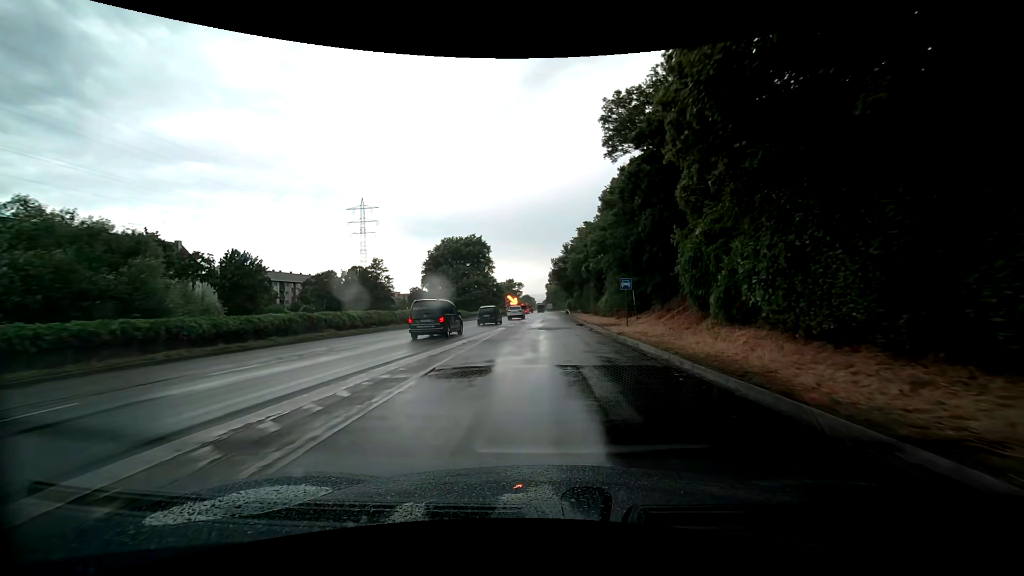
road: trunk_link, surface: asphalt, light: Day
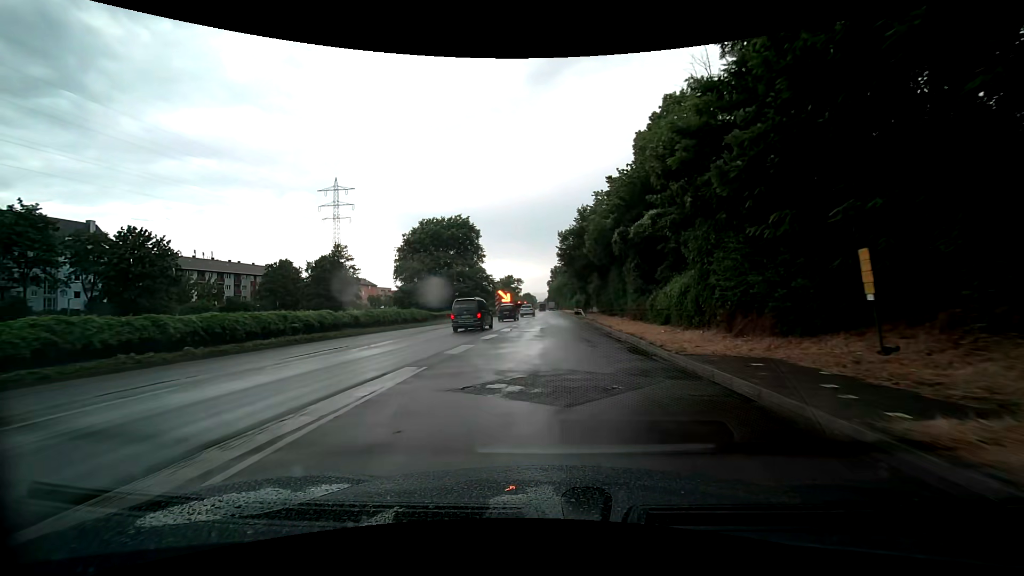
(-0.1, +23.3) m; 0°
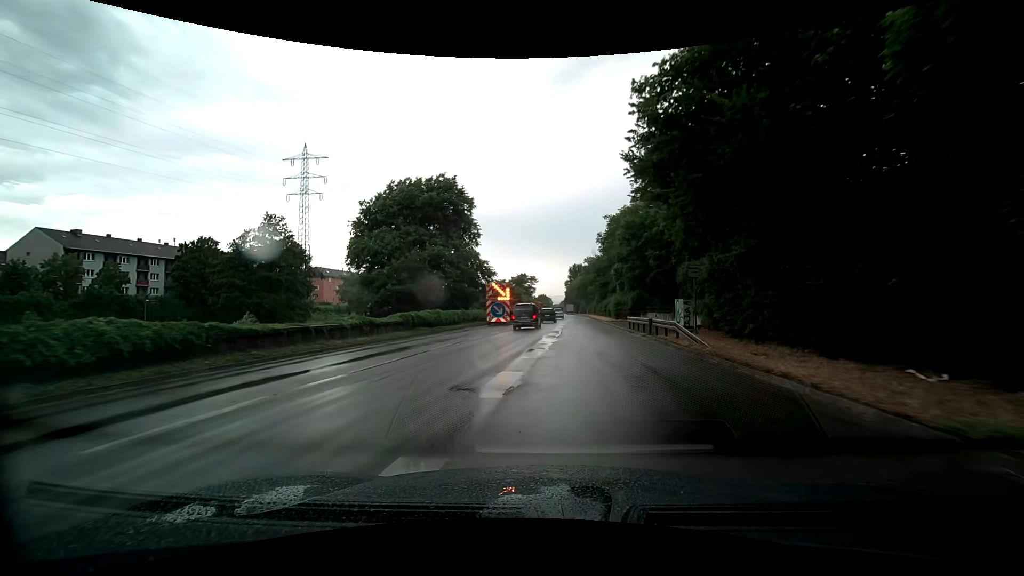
(-0.6, +30.8) m; -2°
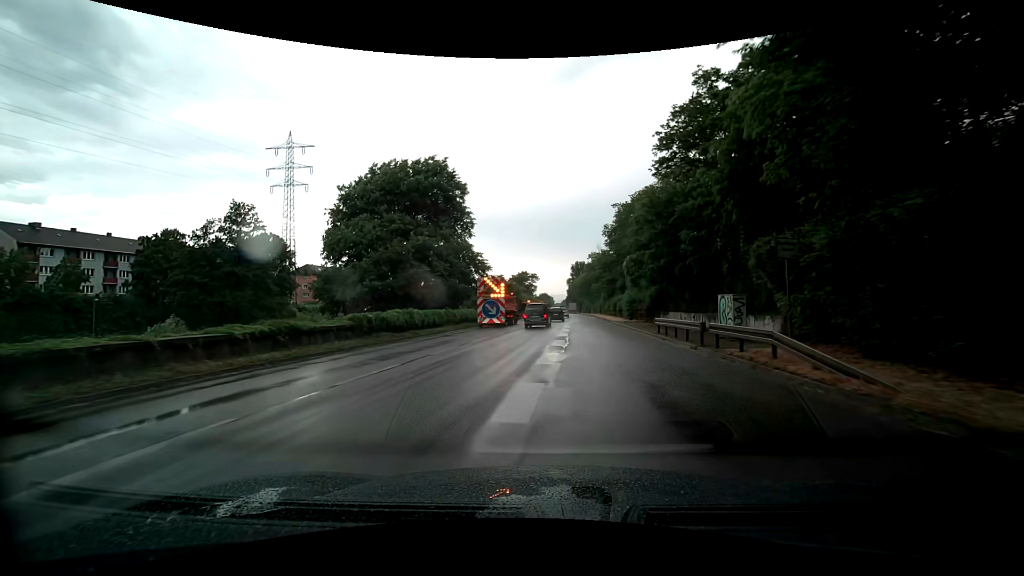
(0.0, +7.7) m; 0°
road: trunk
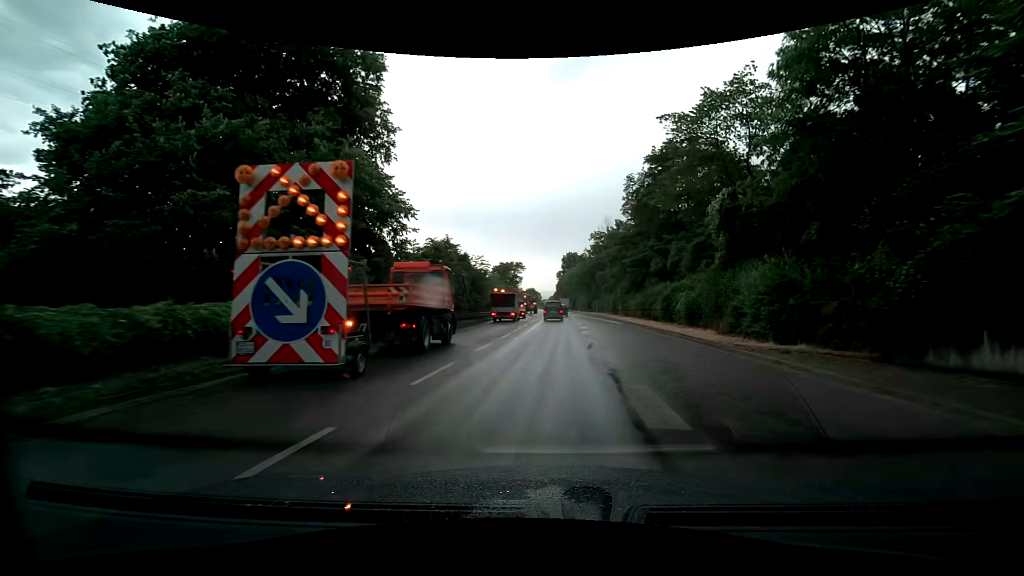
(0.0, +30.9) m; +1°
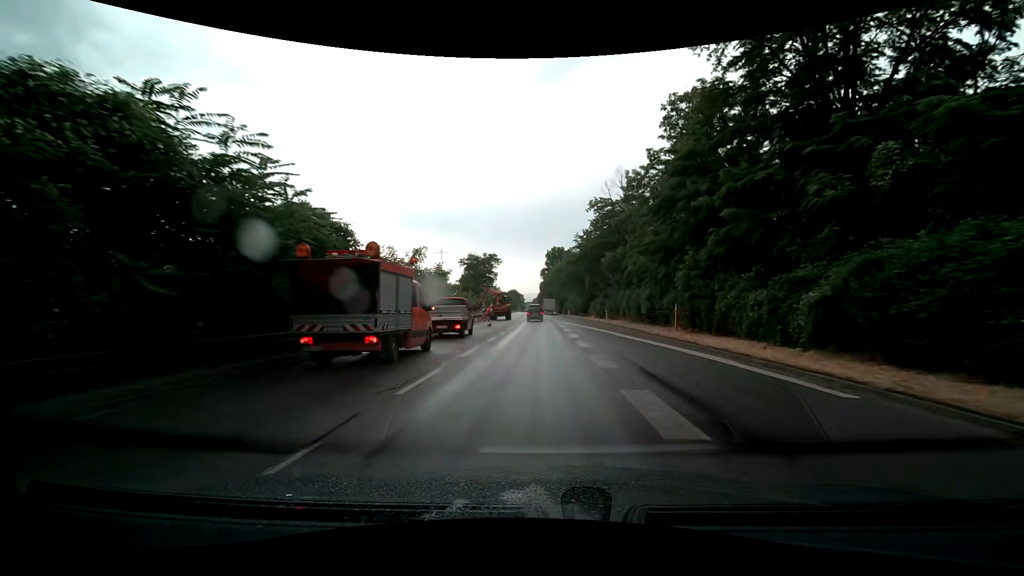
(+0.9, +30.7) m; +2°
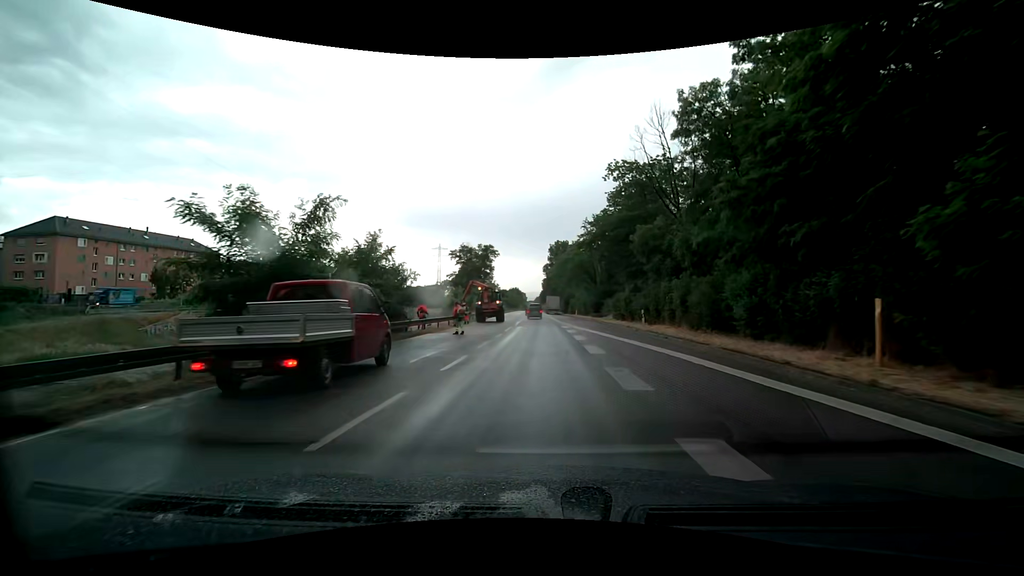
(-0.1, +15.2) m; 0°
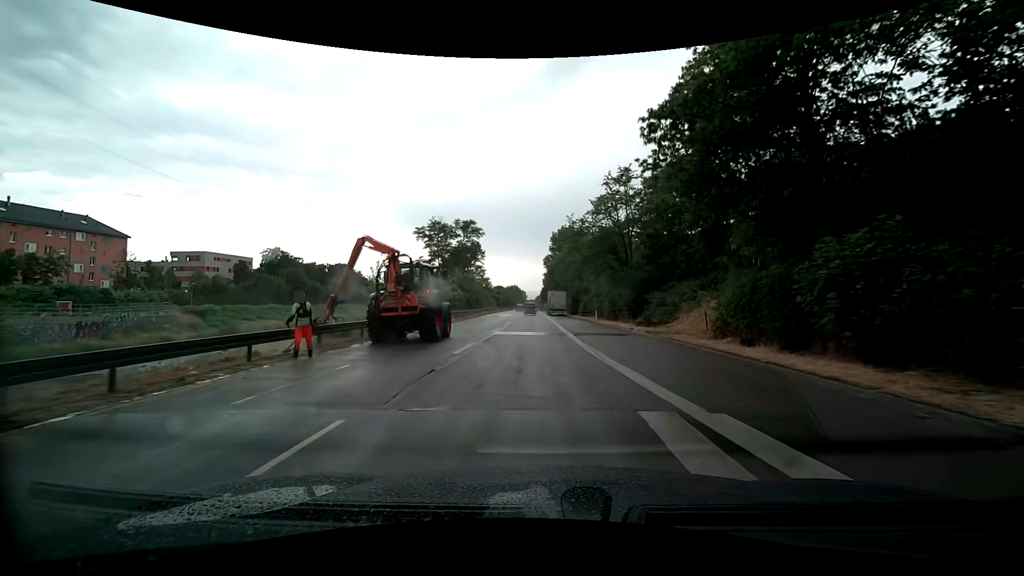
(-0.1, +29.1) m; 0°
(0, +10) (0, +20) (0, +30) (0, +40) (-1, +50) (-1, +60) (-1, +70) (-1, +80) (-1, +90) (-2, +100) m
